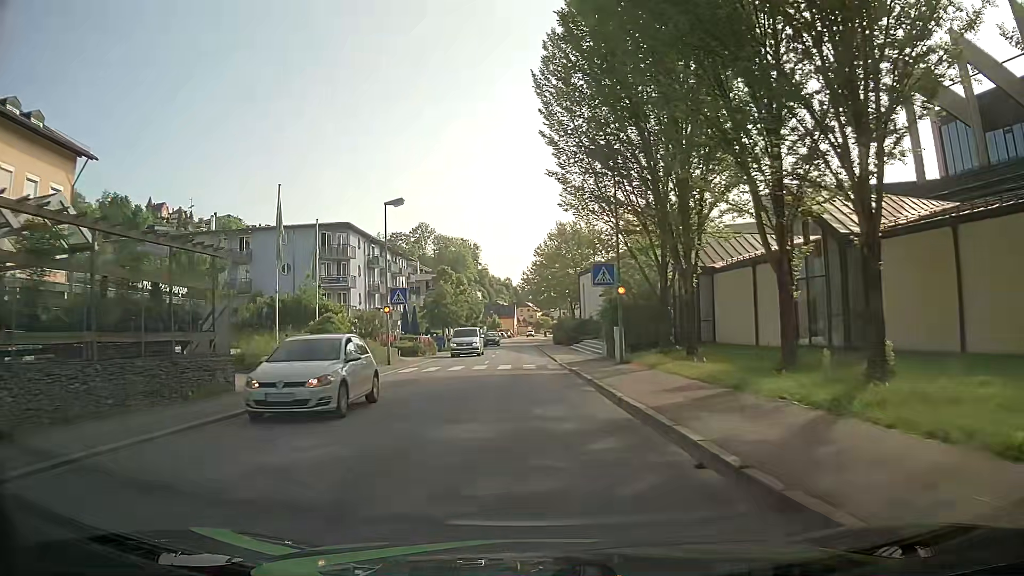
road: tertiary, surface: asphalt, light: Day
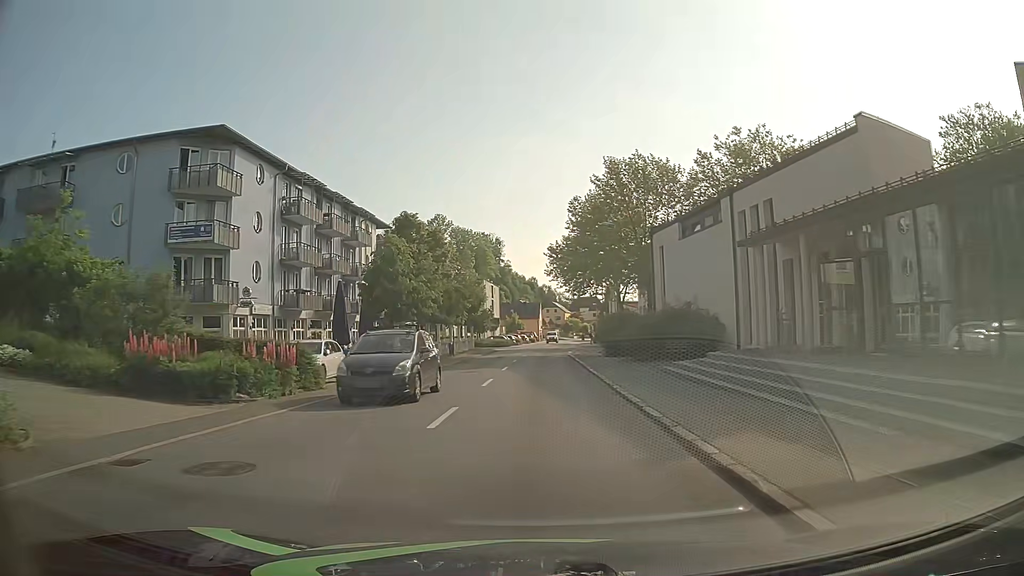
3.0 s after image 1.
(-0.9, +31.8) m; -2°
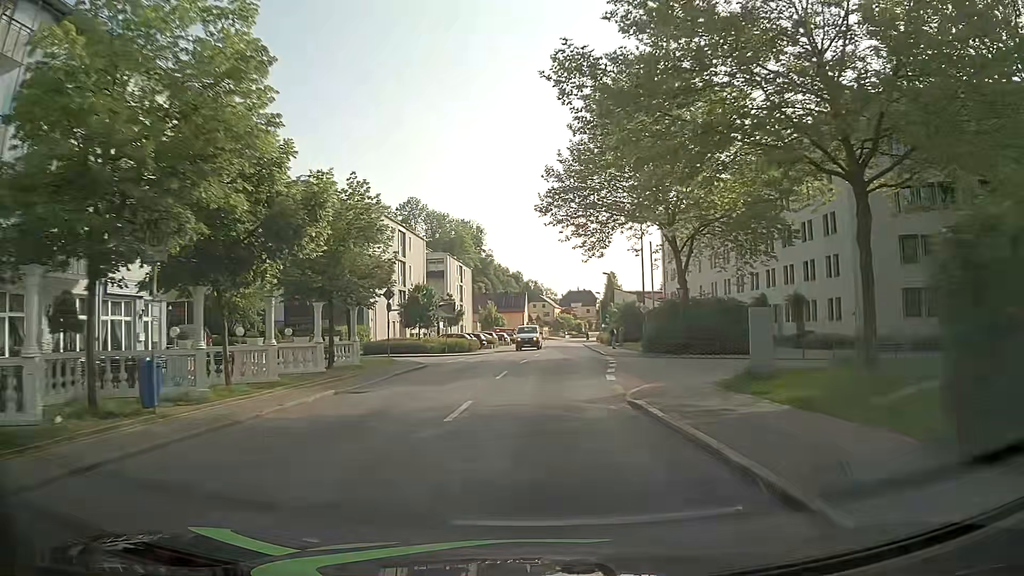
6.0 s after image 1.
(-0.1, +35.8) m; +1°
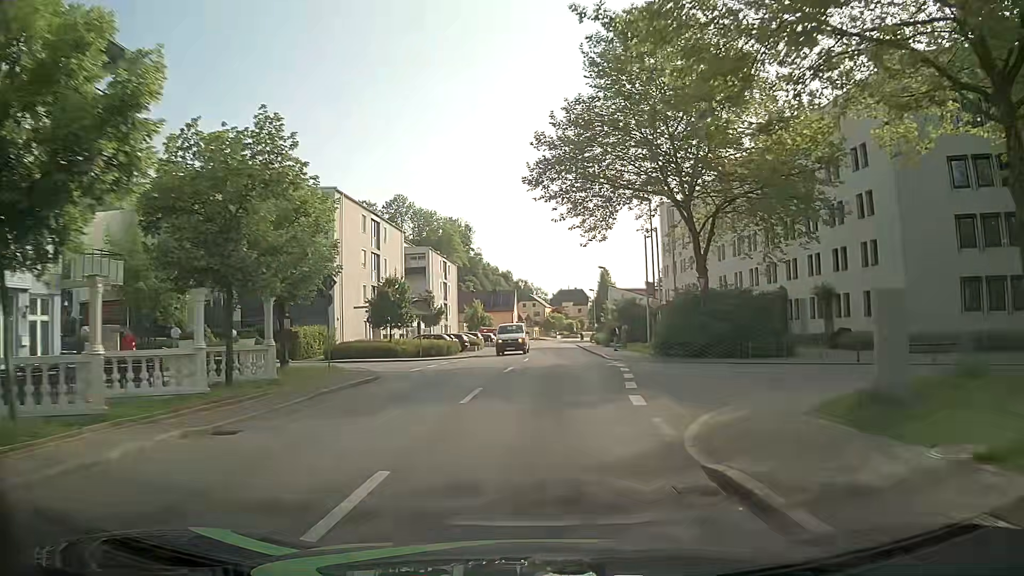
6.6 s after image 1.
(0.0, +6.8) m; +1°
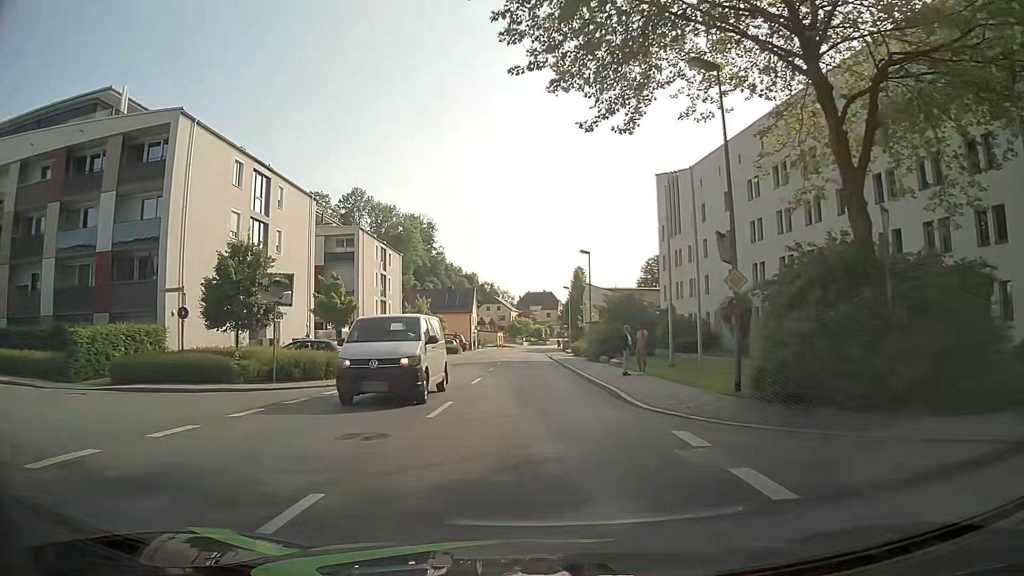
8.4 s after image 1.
(+0.5, +18.8) m; +3°
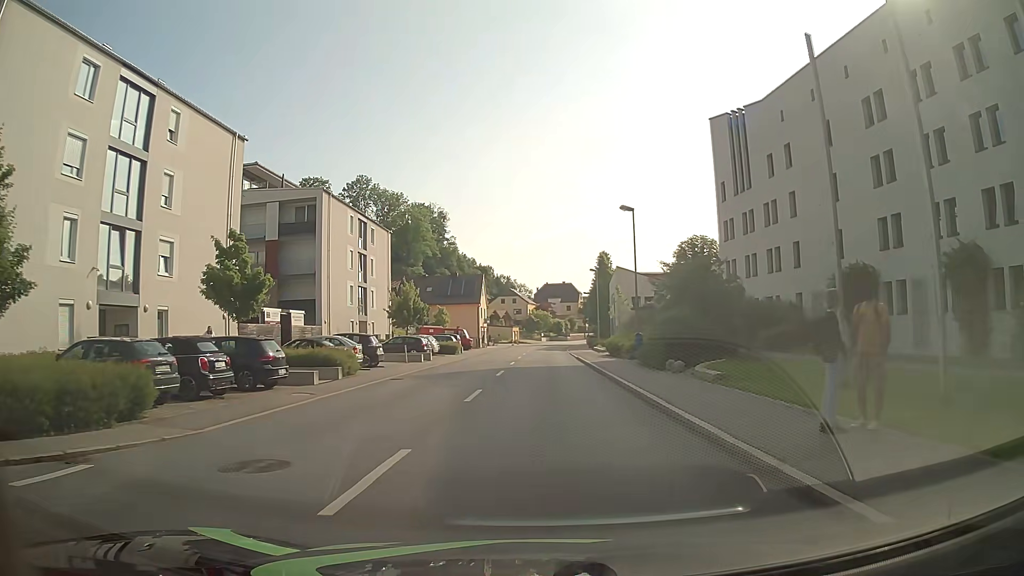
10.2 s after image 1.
(-0.4, +15.6) m; -3°
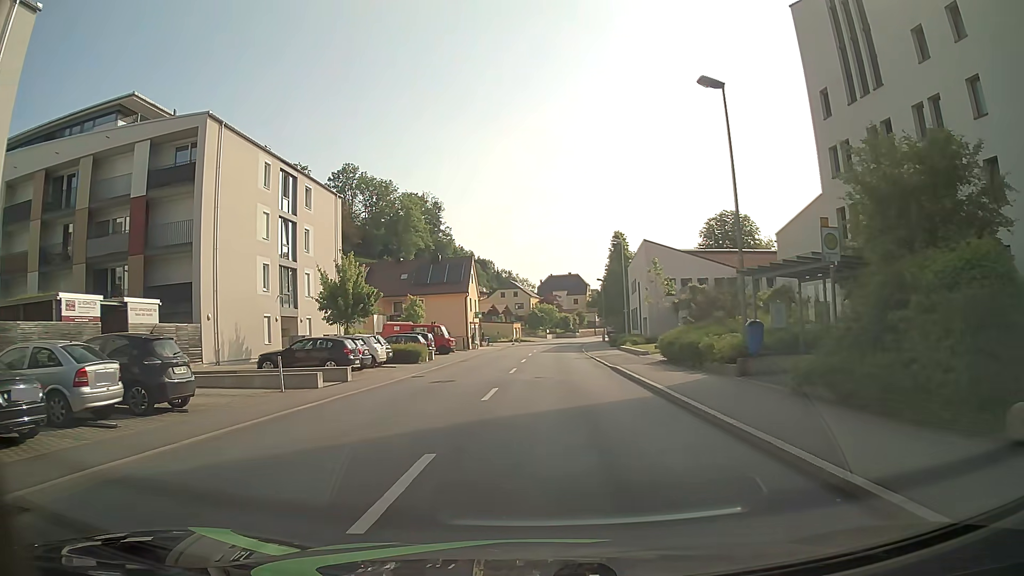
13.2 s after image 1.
(0.0, +18.1) m; -1°
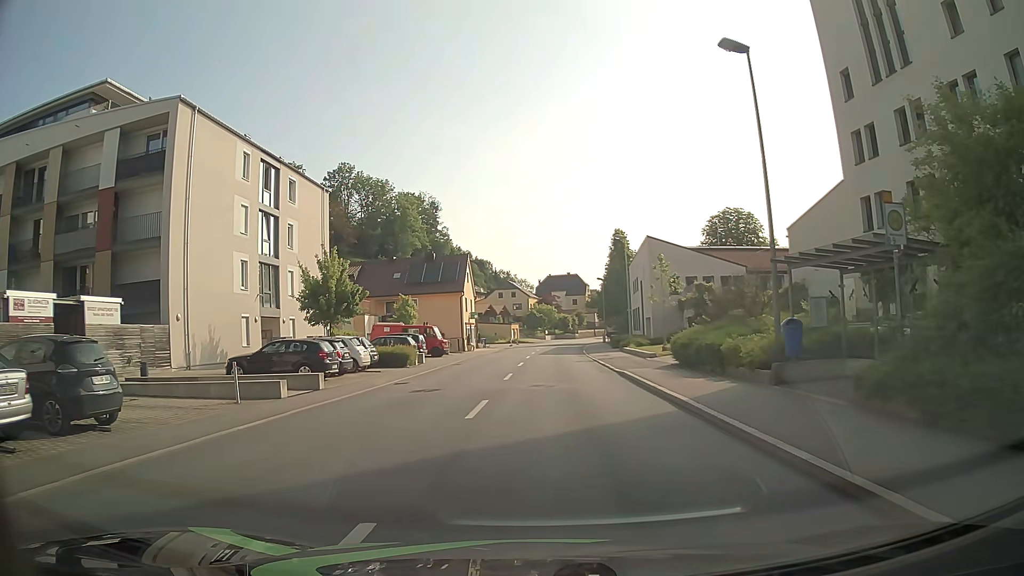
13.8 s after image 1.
(+0.1, +2.7) m; +1°
